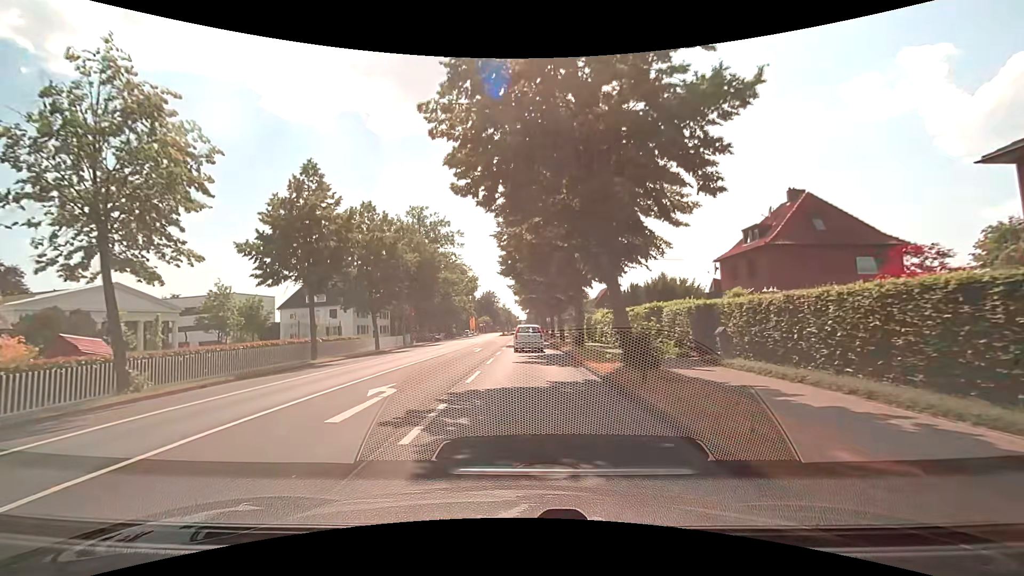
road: secondary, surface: asphalt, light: Day
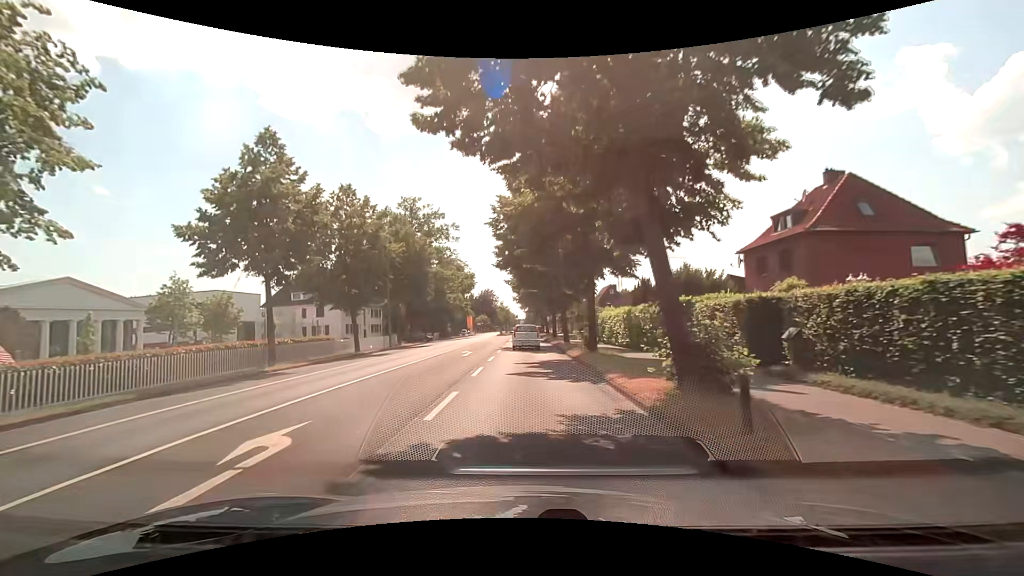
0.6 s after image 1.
(0.0, +4.9) m; -1°
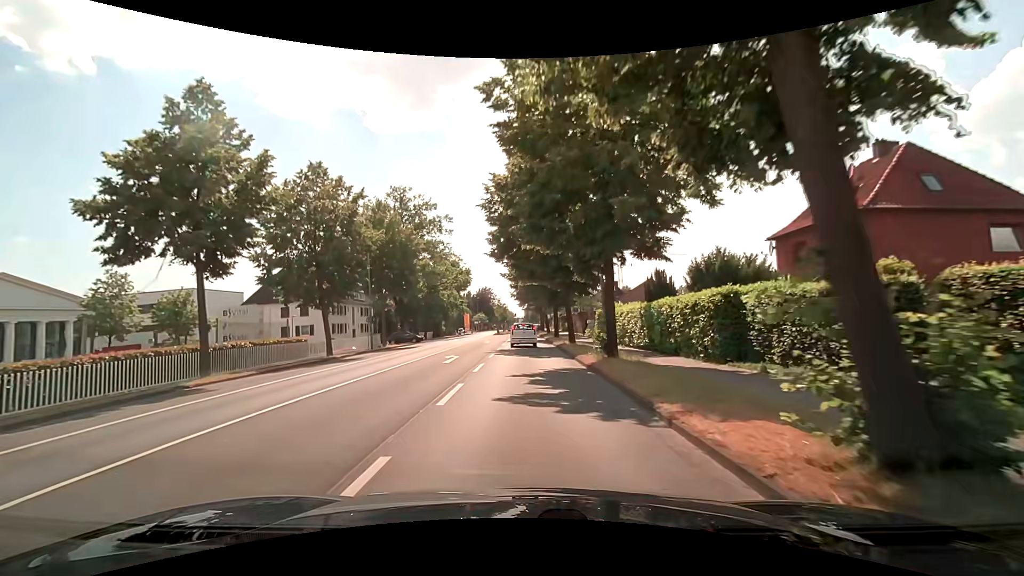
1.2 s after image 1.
(0.0, +5.1) m; 0°
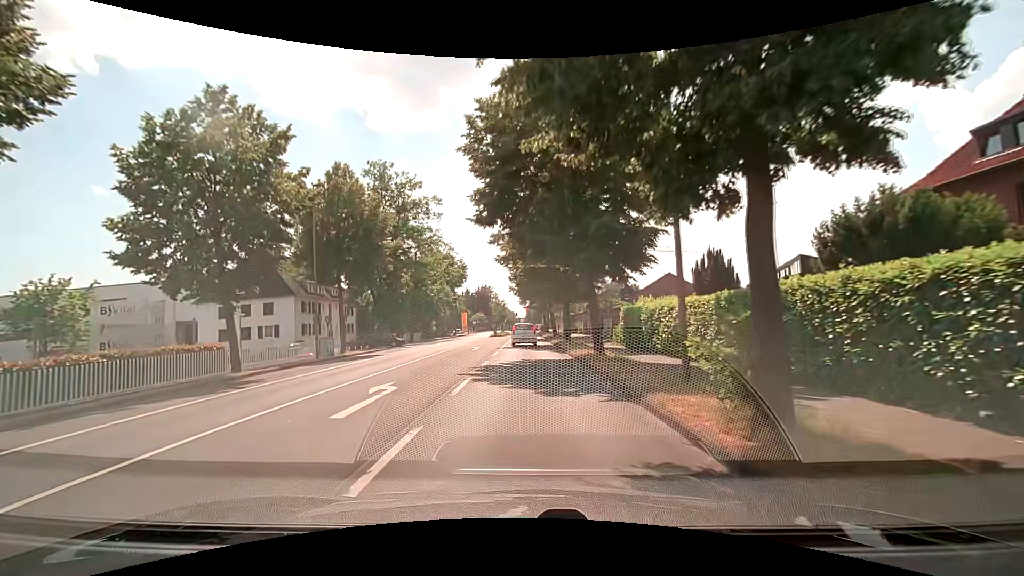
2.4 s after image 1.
(0.0, +10.8) m; 0°
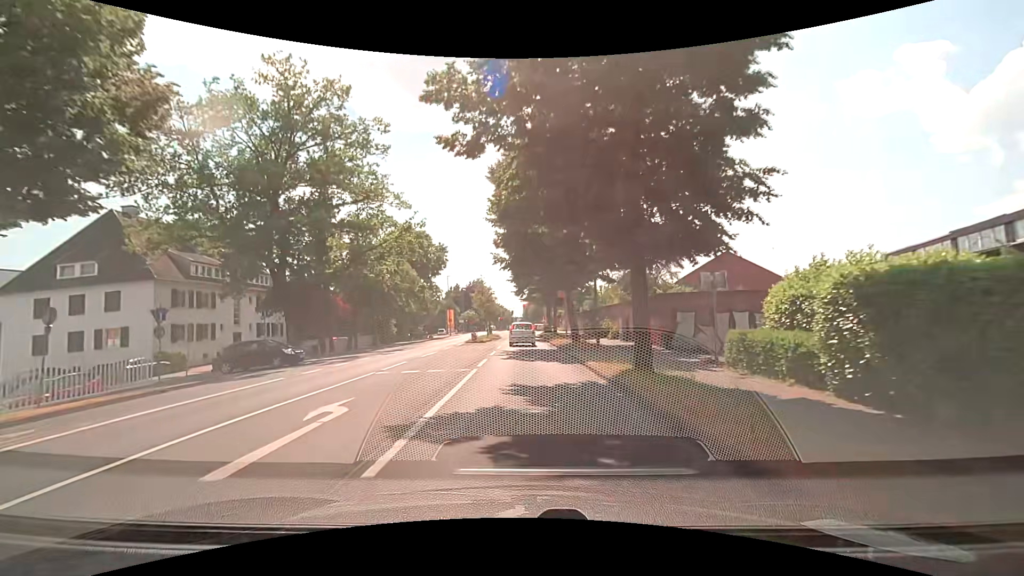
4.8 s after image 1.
(+0.2, +23.1) m; +1°
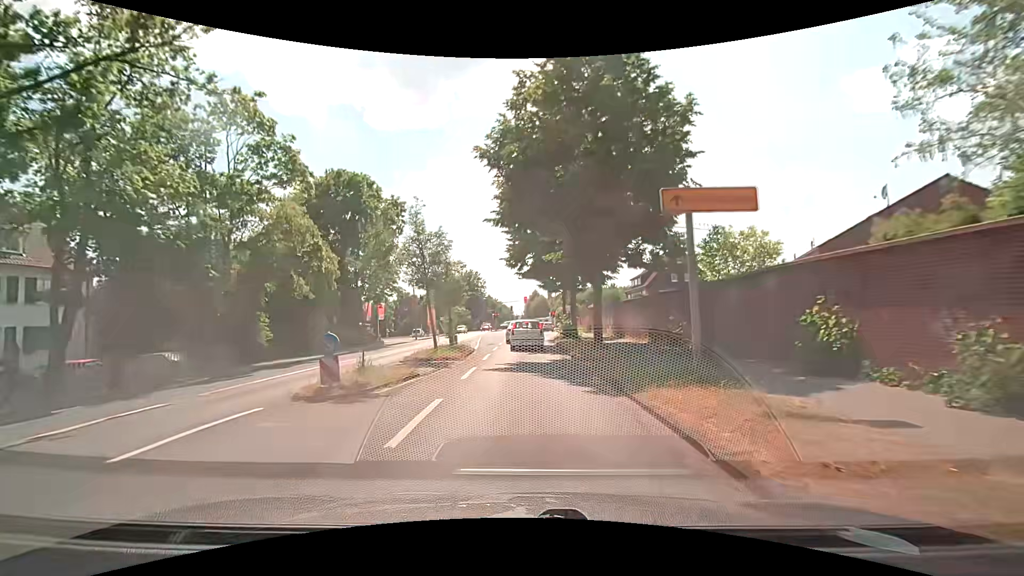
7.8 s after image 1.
(-0.2, +28.1) m; -1°
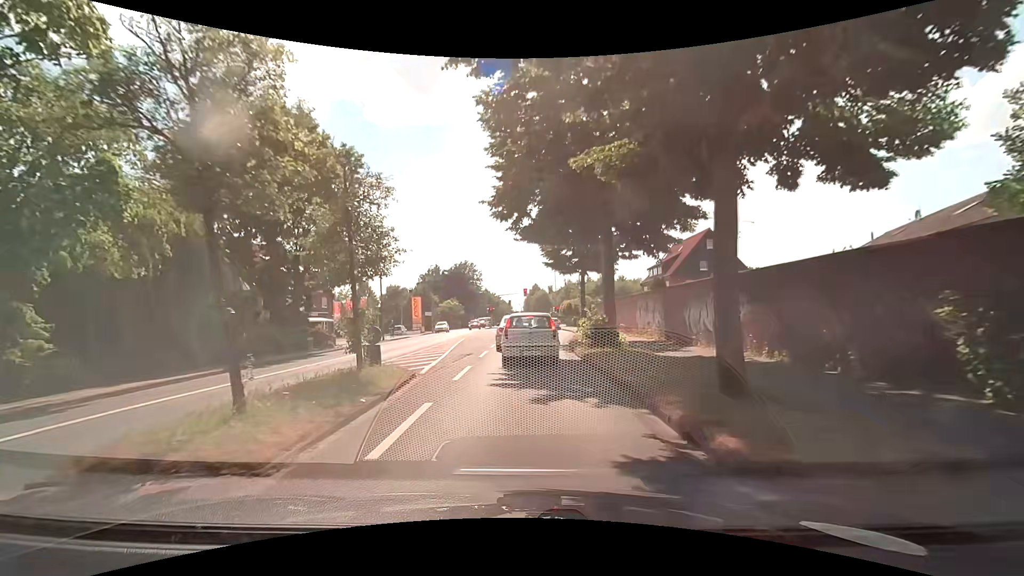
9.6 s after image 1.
(+0.1, +13.1) m; 0°
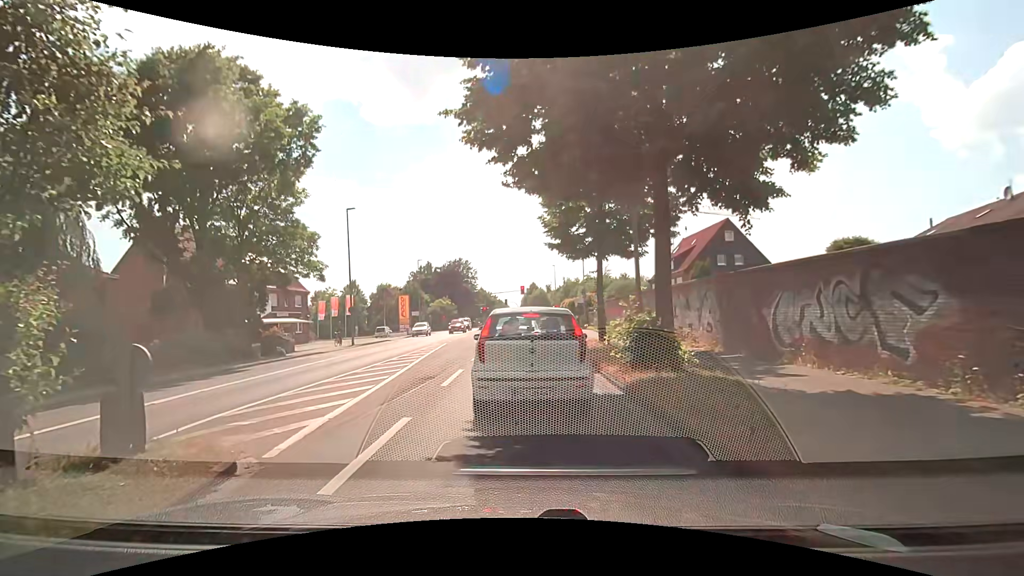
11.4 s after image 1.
(0.0, +6.8) m; +1°
